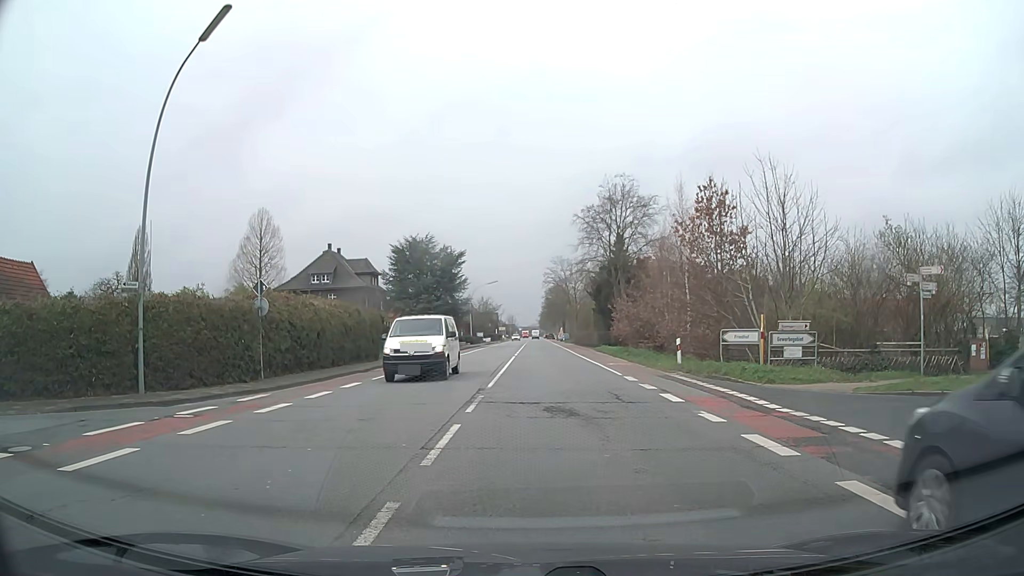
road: secondary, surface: asphalt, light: Day
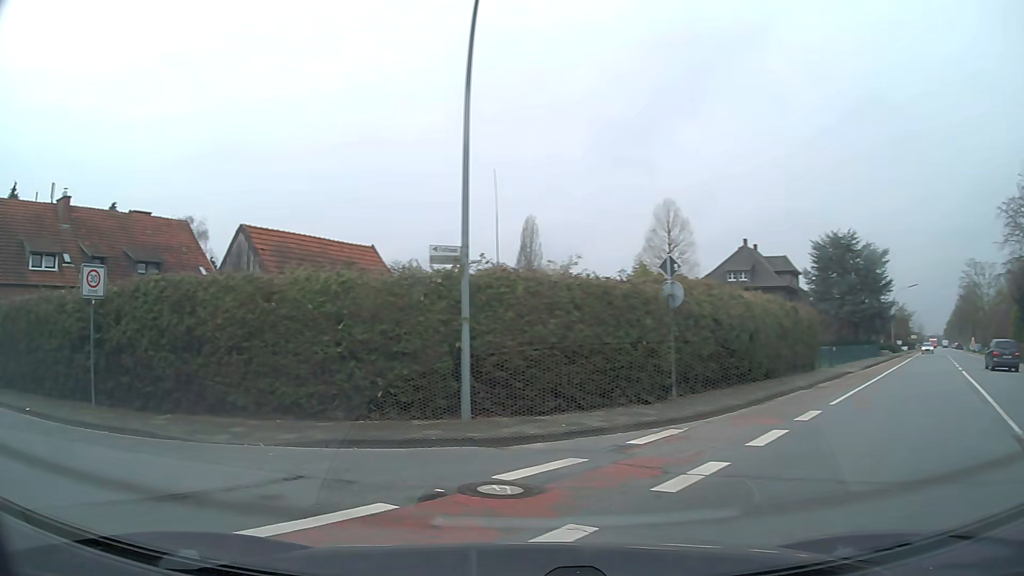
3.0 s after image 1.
(-1.6, +6.9) m; -34°
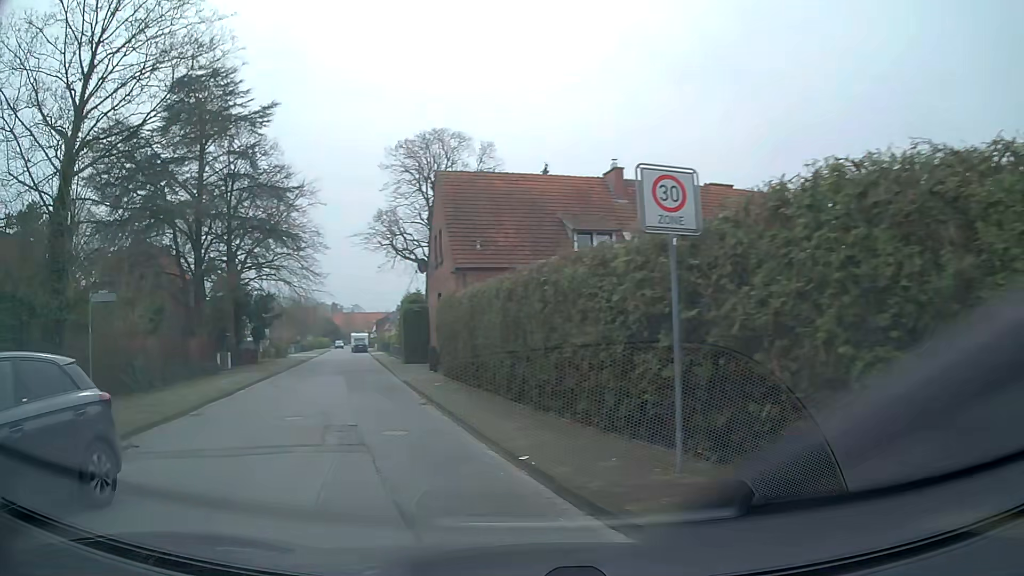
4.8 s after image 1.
(-3.5, +7.1) m; -50°
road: residential
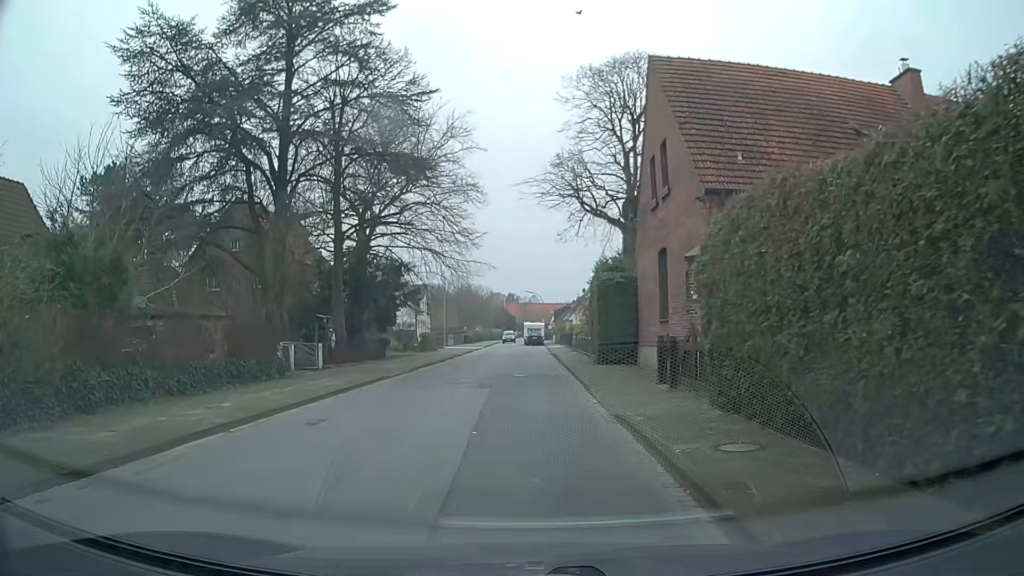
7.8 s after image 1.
(-3.1, +14.6) m; -16°
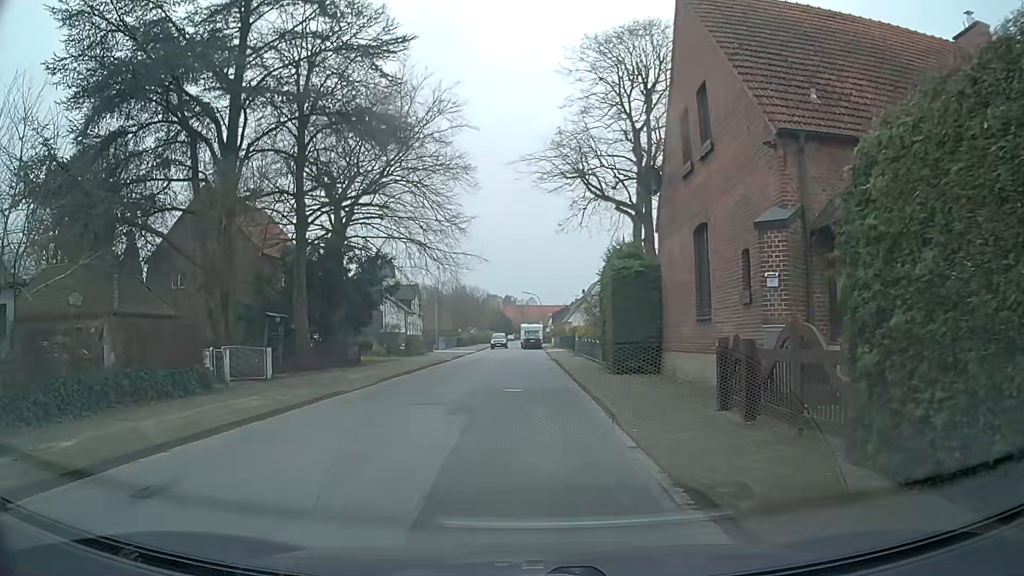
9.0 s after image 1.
(0.0, +5.2) m; 0°
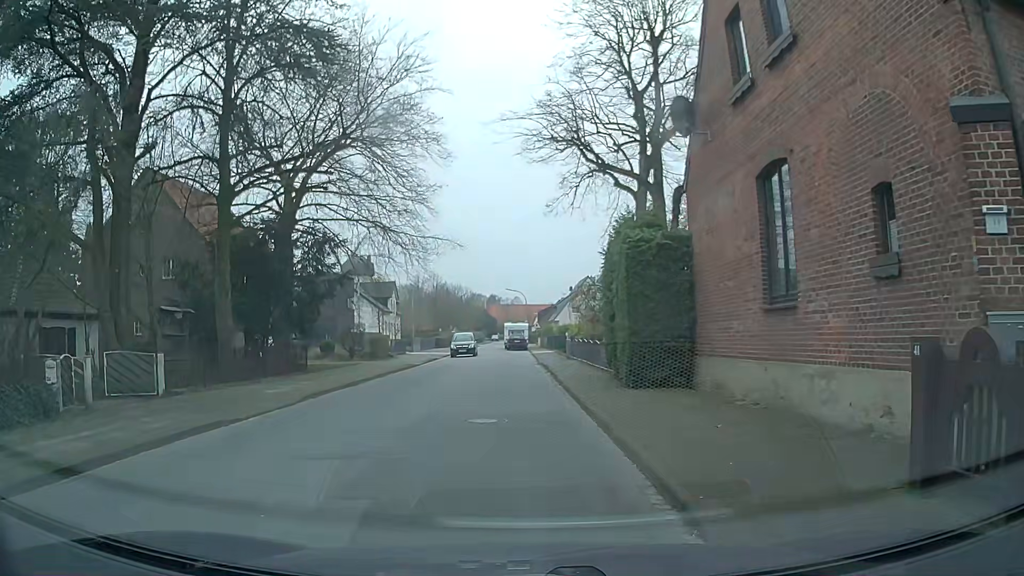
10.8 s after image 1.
(+0.1, +6.0) m; +1°
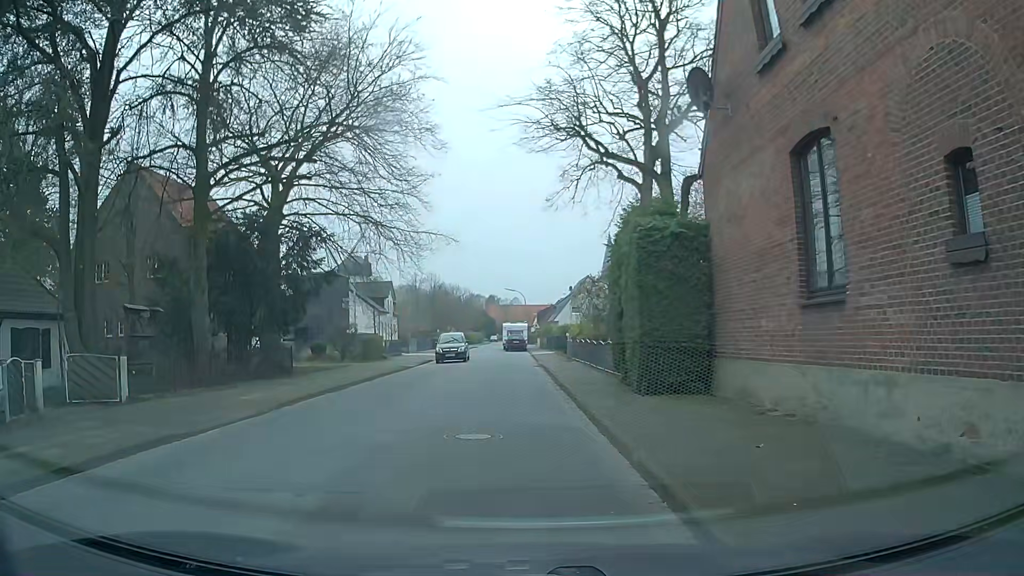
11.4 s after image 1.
(0.0, +1.6) m; 0°
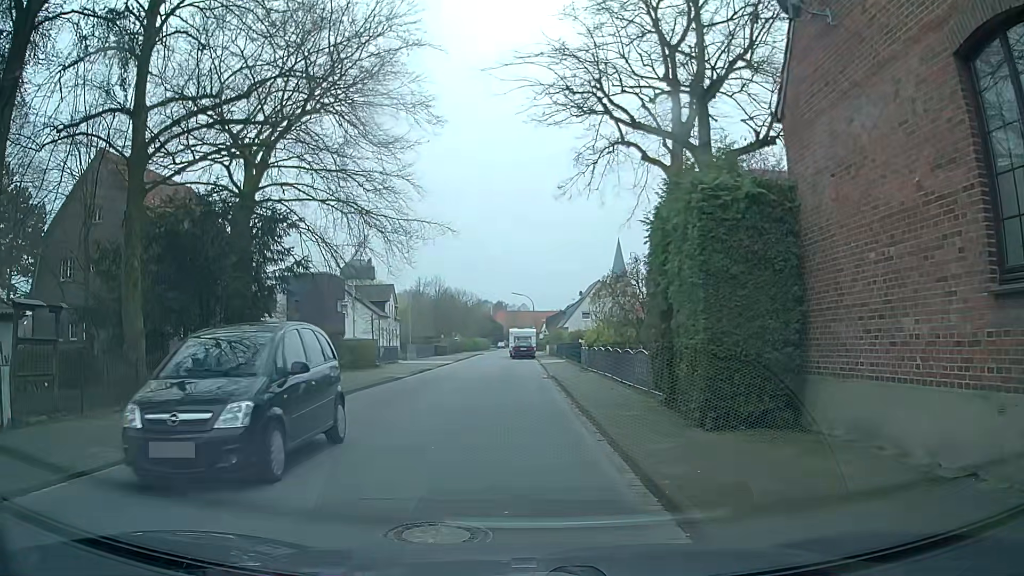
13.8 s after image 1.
(0.0, +4.3) m; +1°
(-1, +10) (-1, +20) (-2, +30) (-4, +40) (-5, +50) (-5, +60) (-5, +70) (-5, +80) (-5, +90) (-5, +100) m
